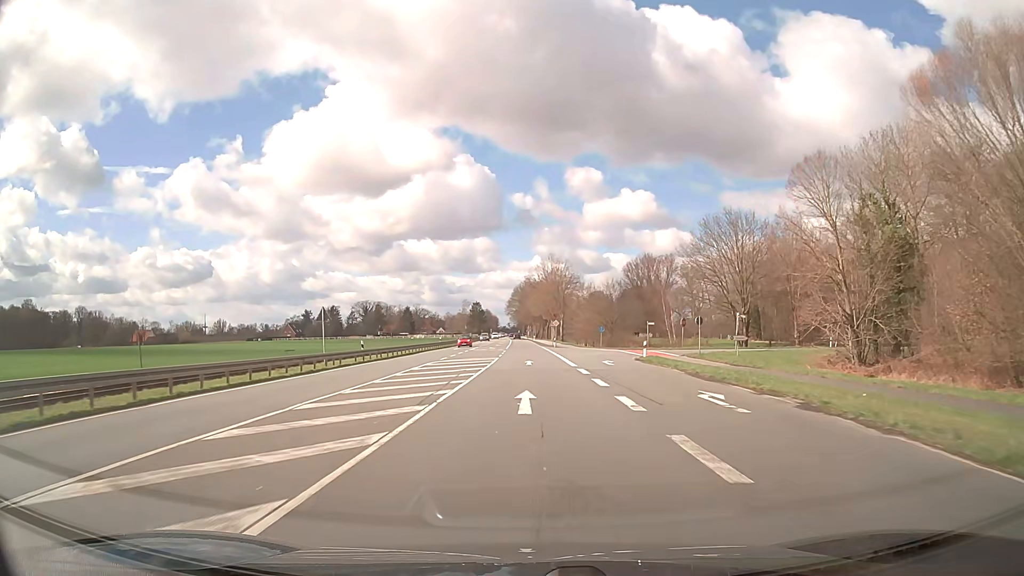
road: primary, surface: asphalt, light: Day
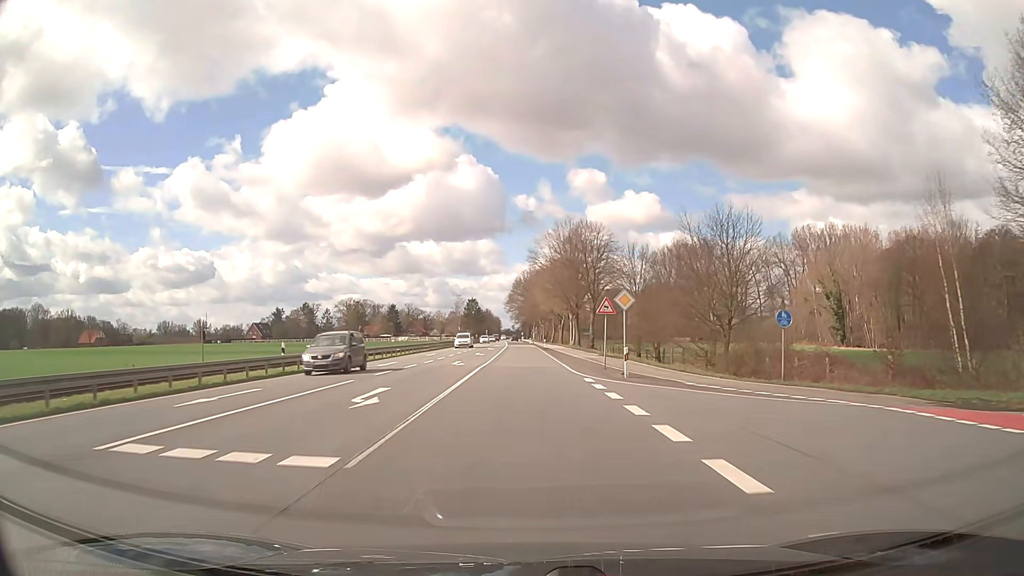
(-0.1, +55.5) m; 0°
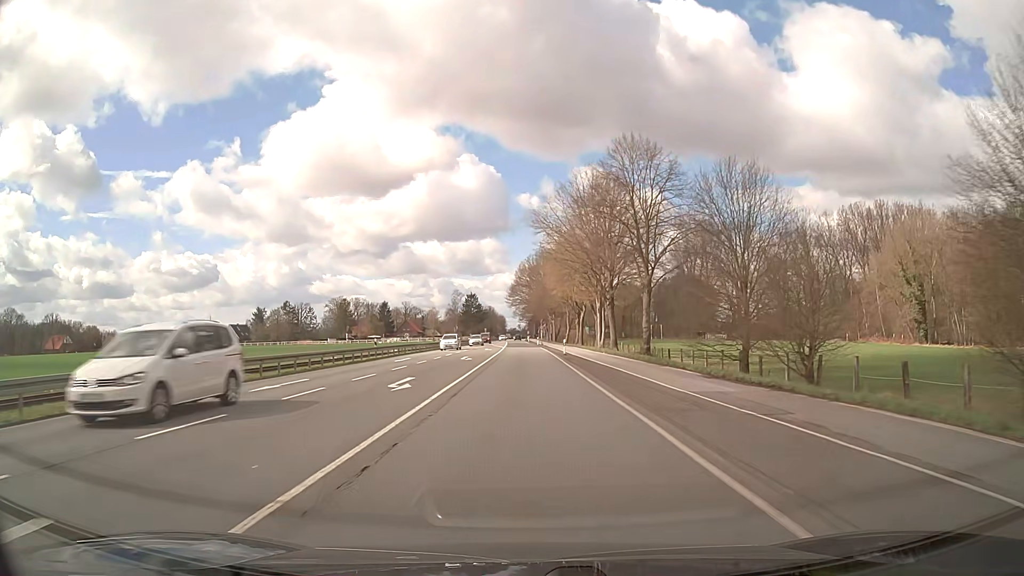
(-0.1, +33.3) m; -1°
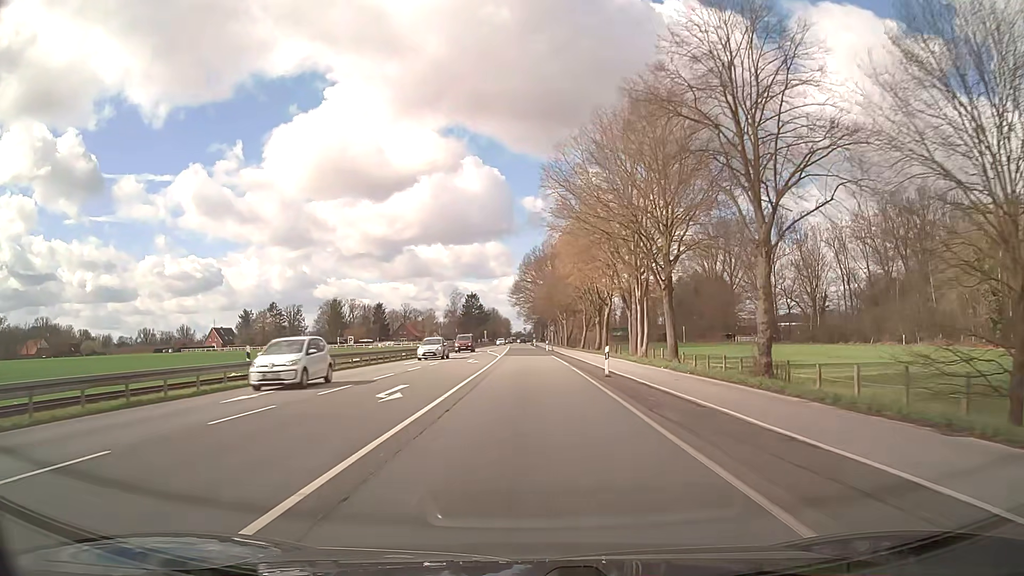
(-0.1, +22.1) m; 0°
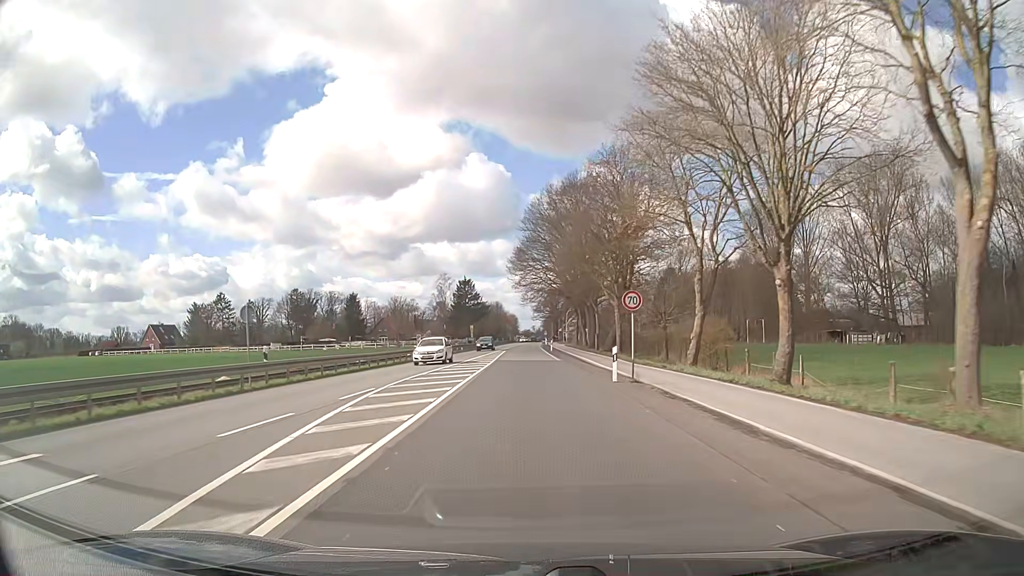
(-0.3, +55.4) m; -1°
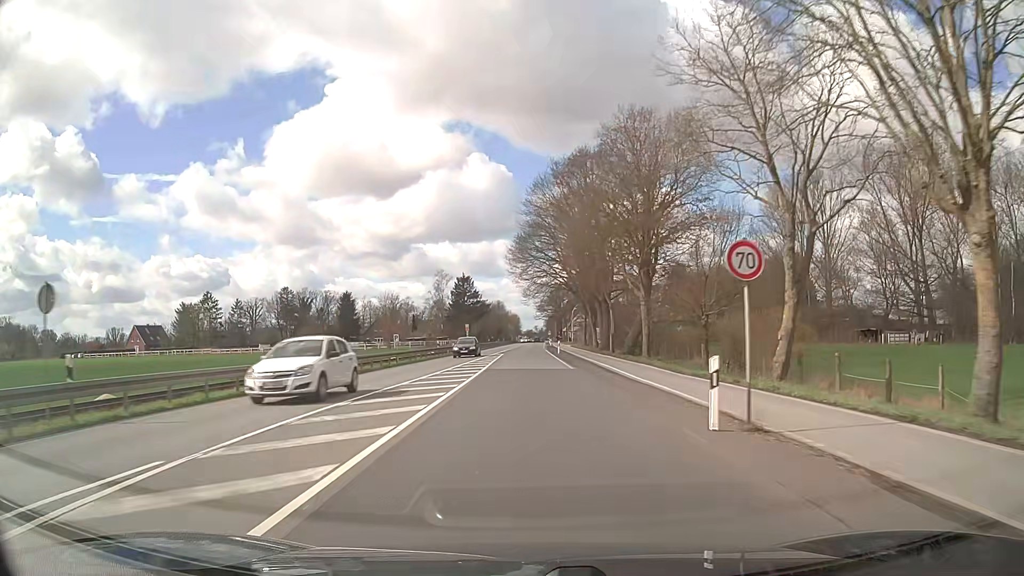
(0.0, +11.1) m; -1°
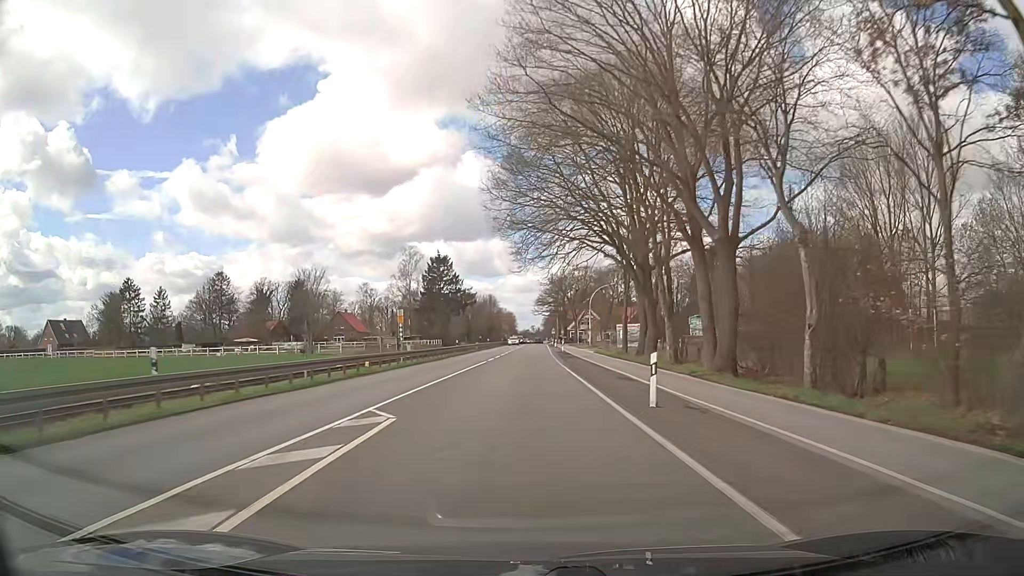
(+0.2, +44.4) m; 0°
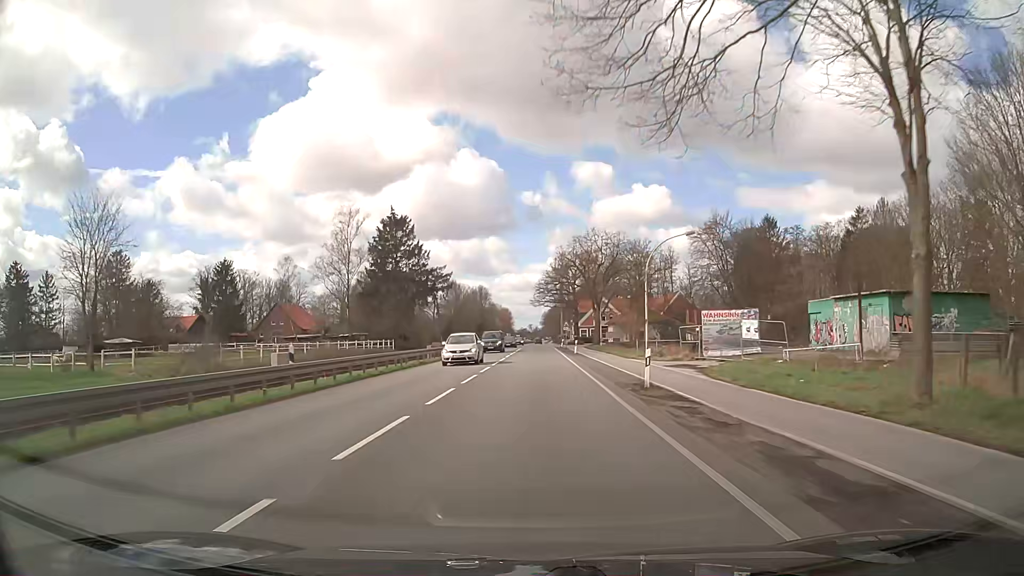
(0.0, +44.4) m; +1°
(0, +10) (0, +20) (0, +30) (0, +40) (0, +50) (0, +60) (+1, +70) (+1, +80) (+1, +90) (+1, +100) m
